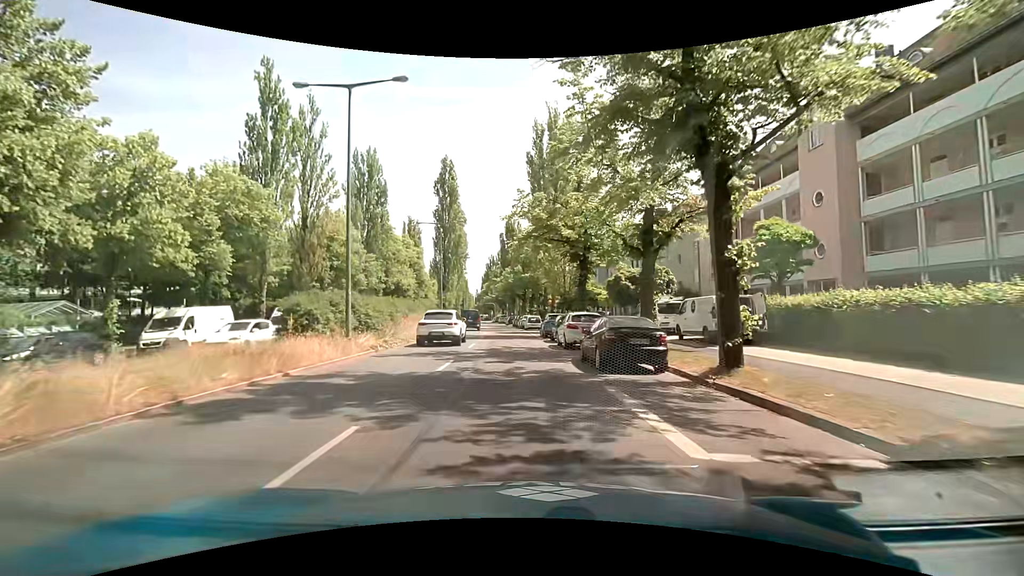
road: secondary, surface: asphalt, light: Day
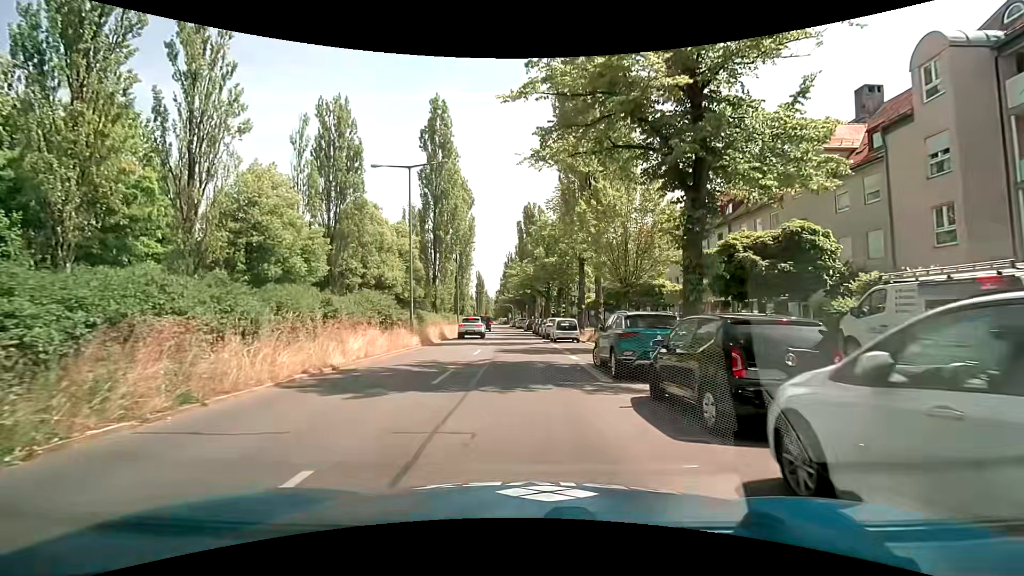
(-0.3, +19.5) m; -2°
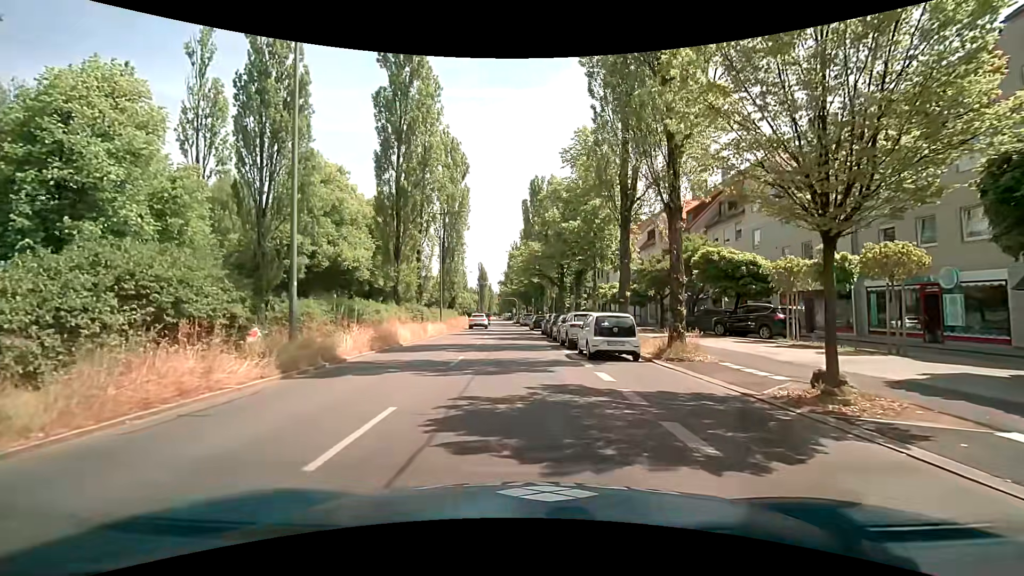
(-0.1, +14.8) m; -1°
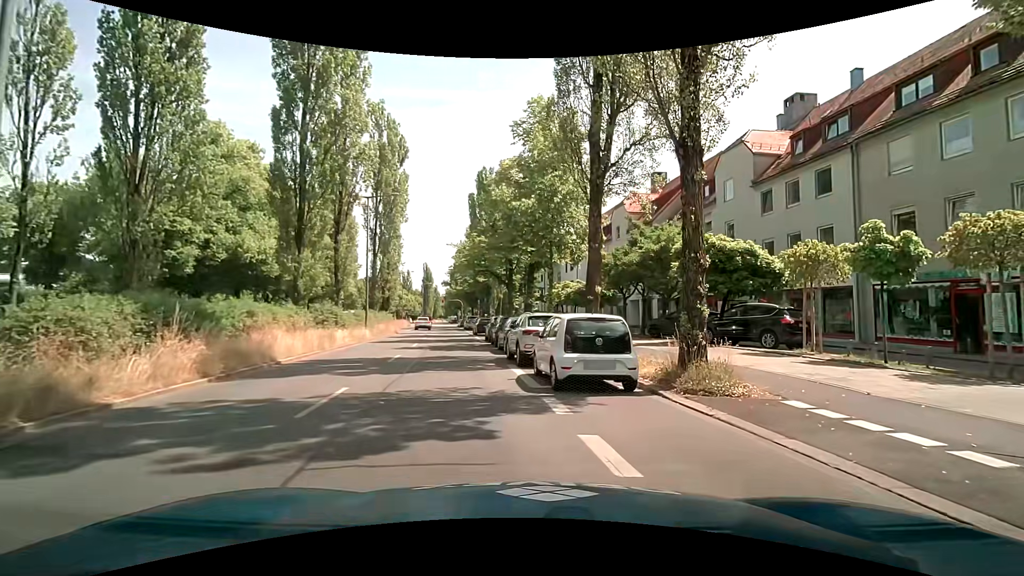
(+0.2, +6.1) m; +6°
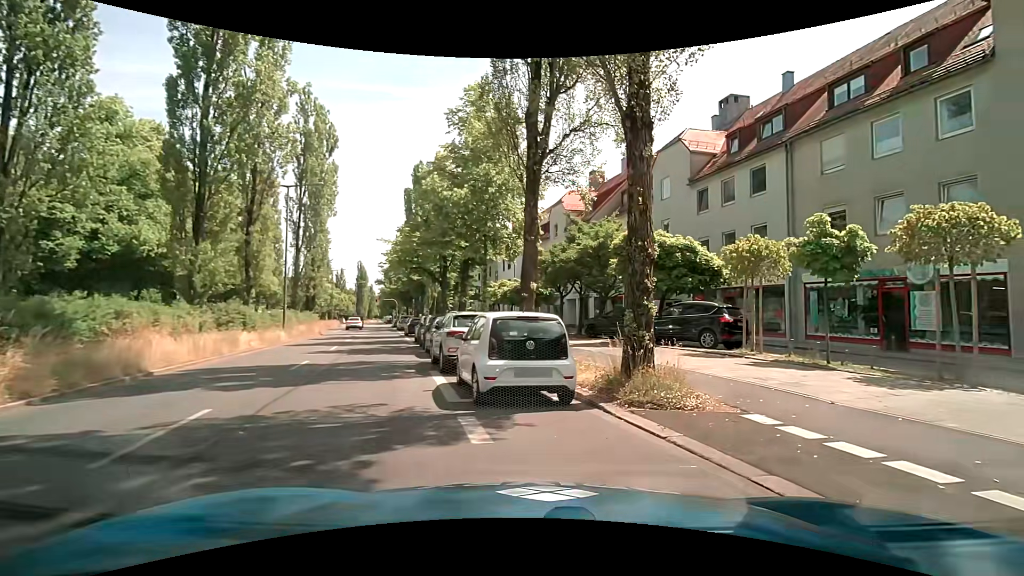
(+0.1, +1.7) m; +9°
